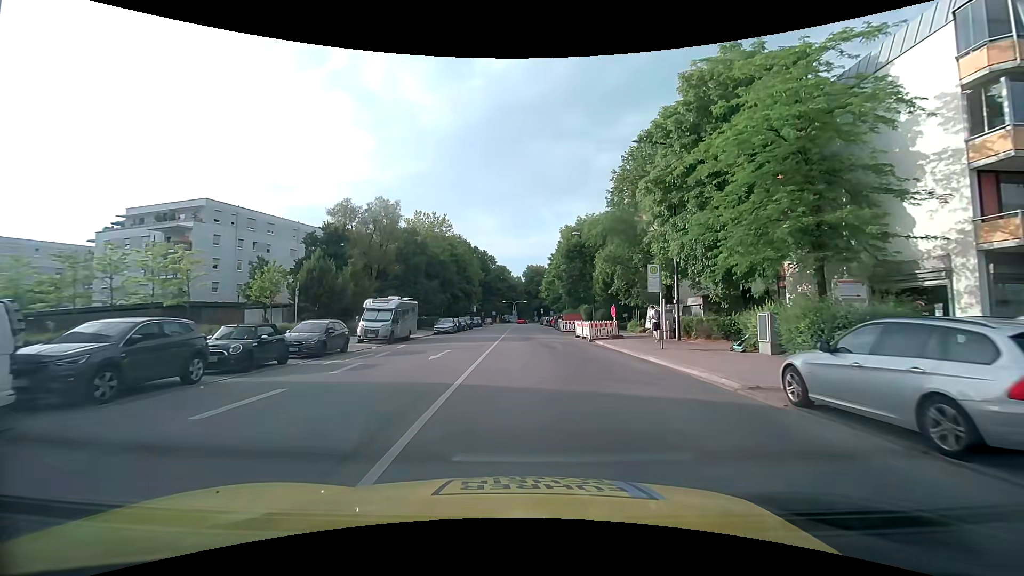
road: tertiary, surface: asphalt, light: Day
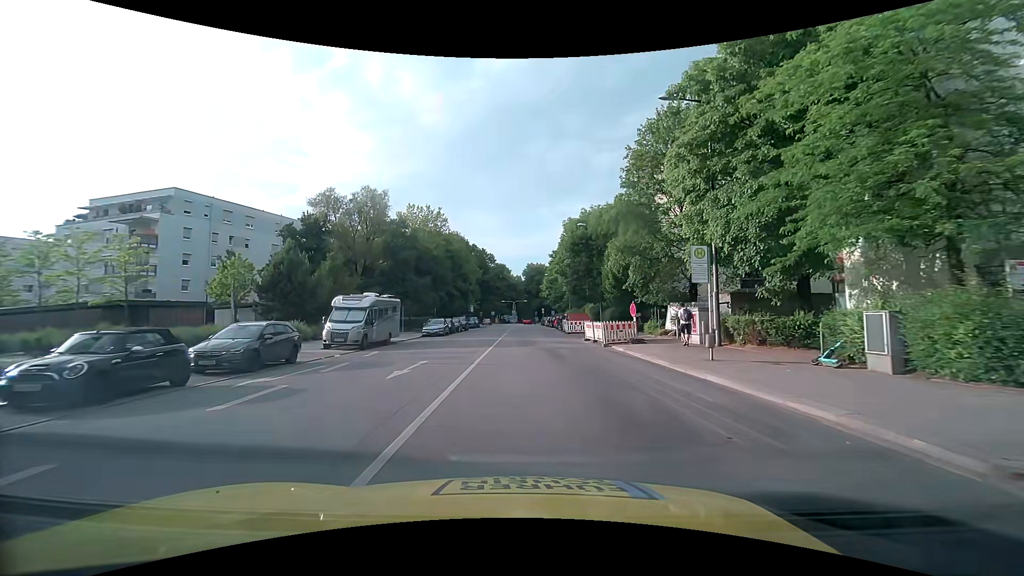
(0.0, +5.3) m; 0°
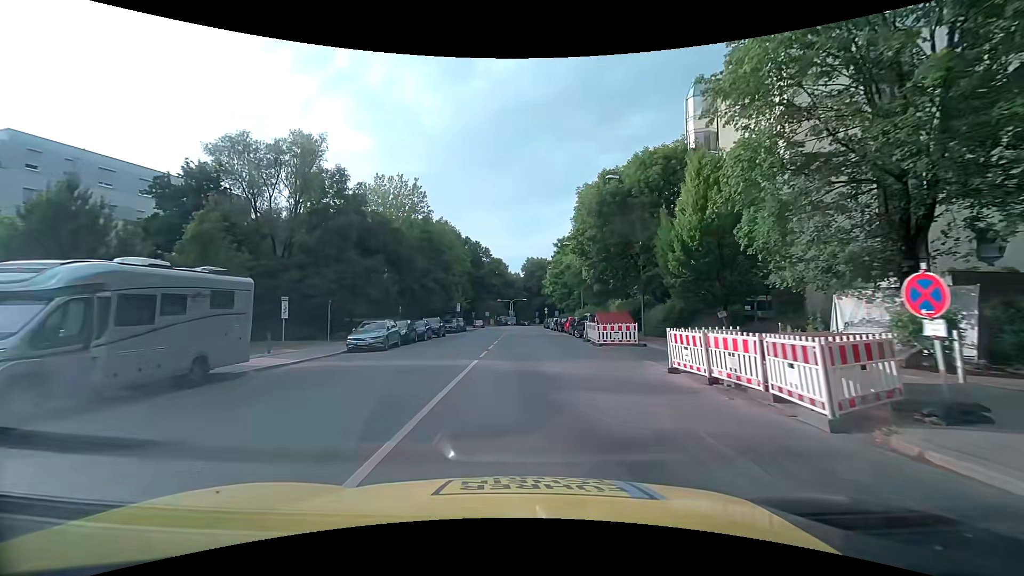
(0.0, +17.6) m; 0°
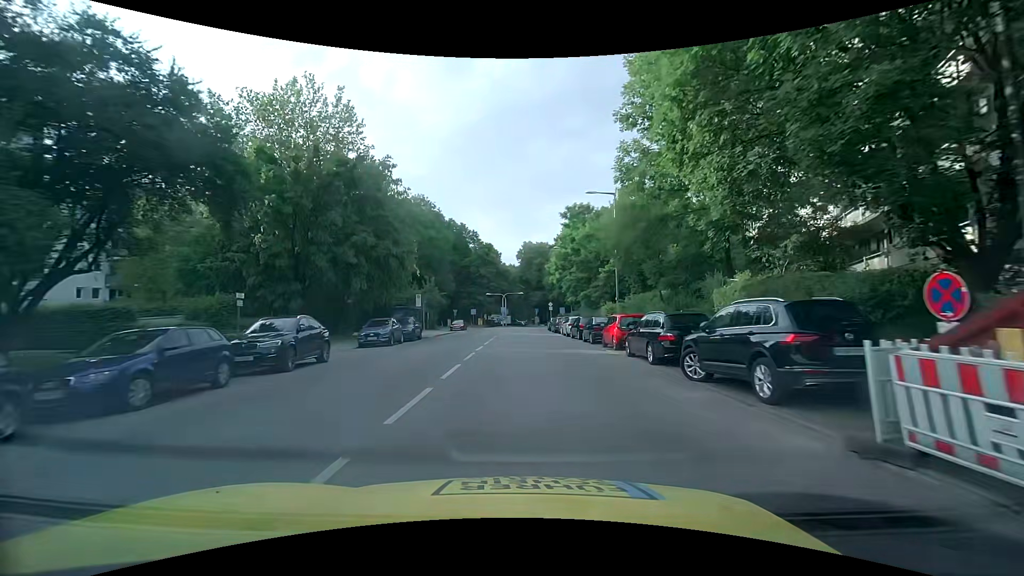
(+0.2, +24.7) m; 0°
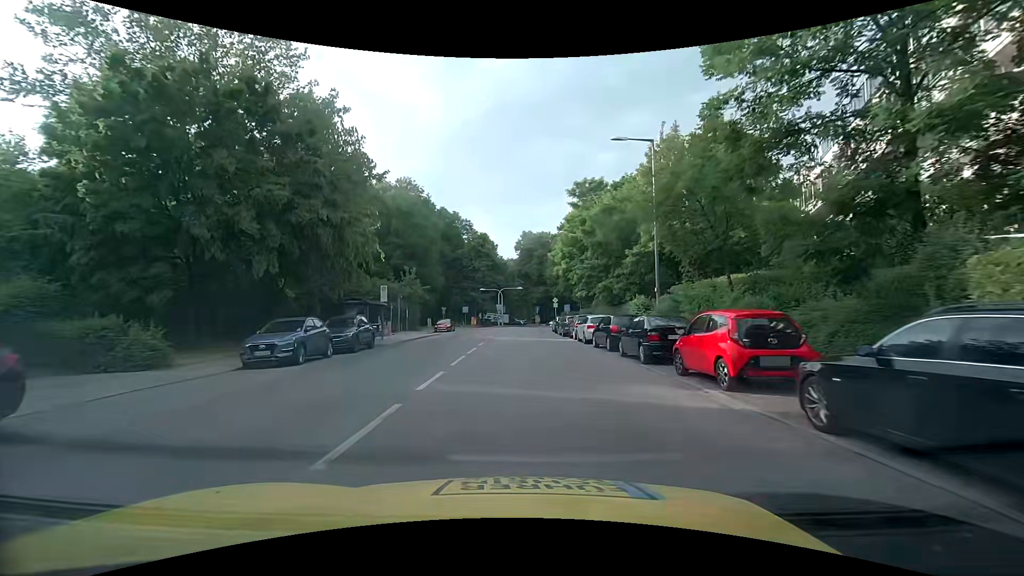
(0.0, +11.0) m; +1°
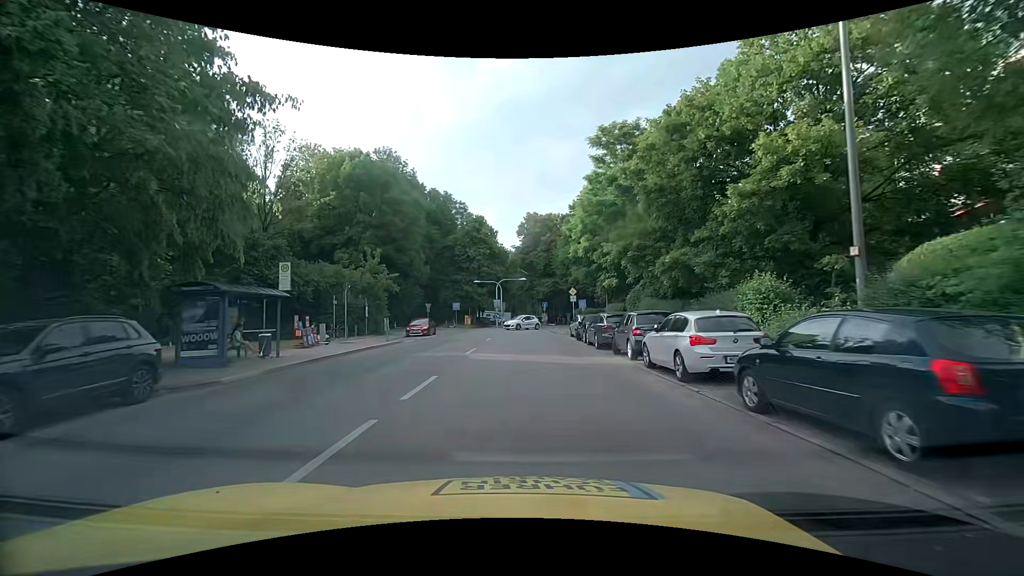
(-0.1, +14.8) m; 0°
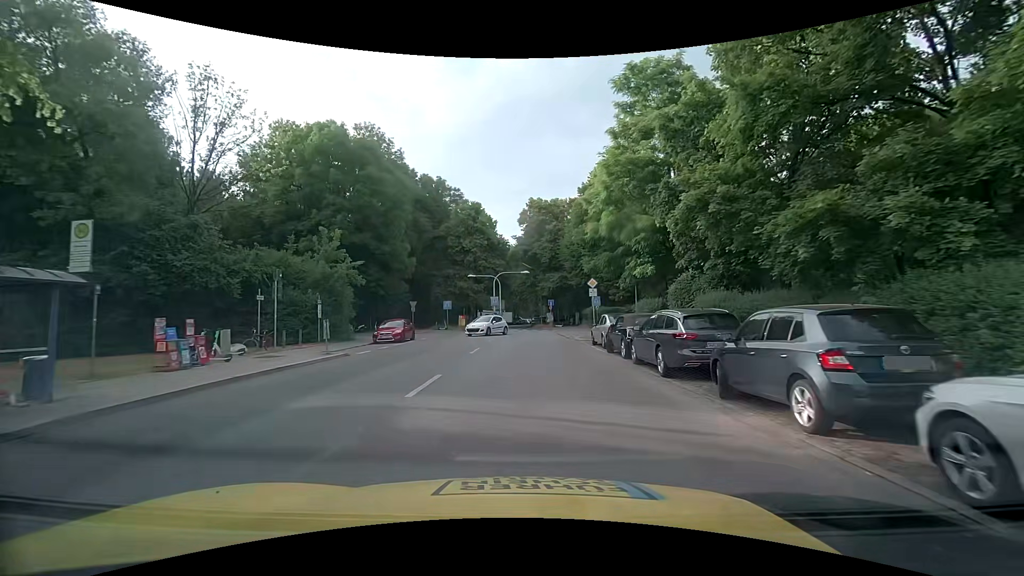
(-0.1, +9.3) m; -1°
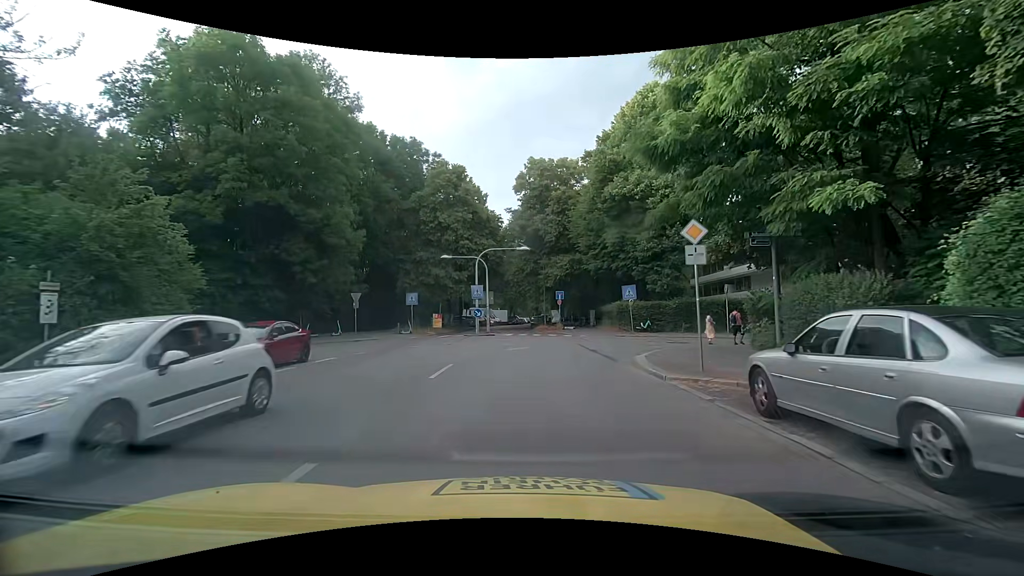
(+0.1, +16.4) m; +1°
